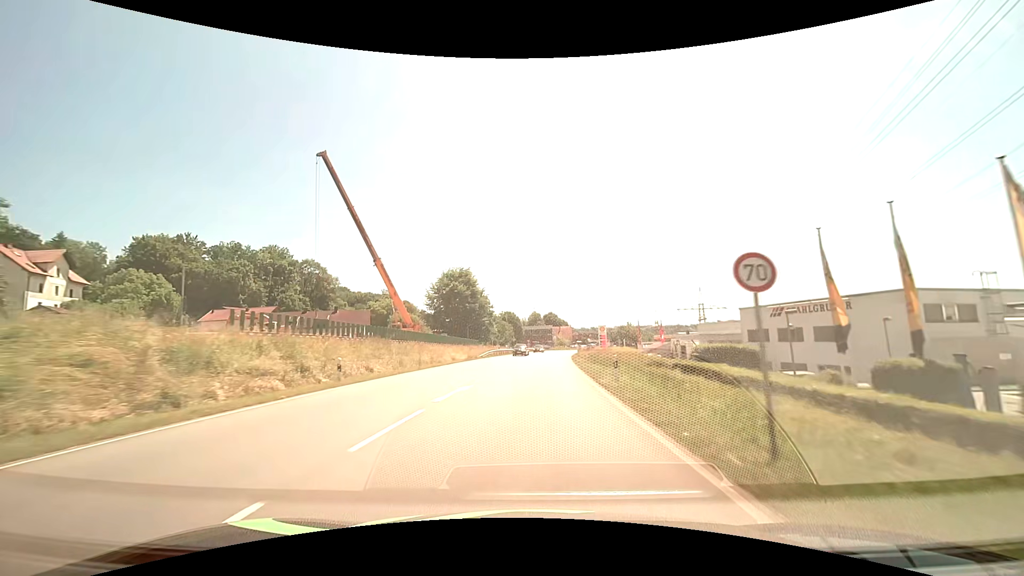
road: primary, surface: asphalt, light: Day
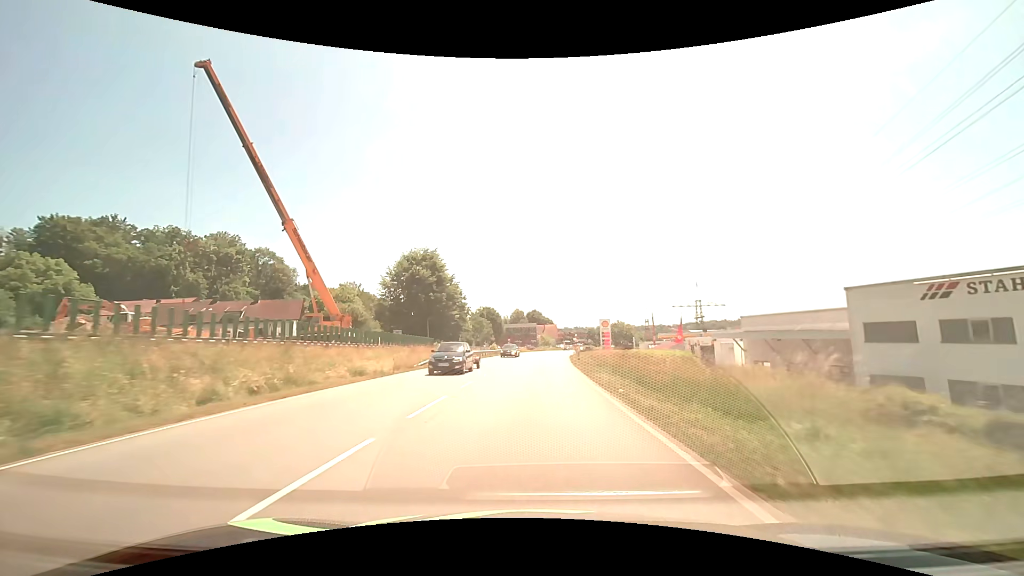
(+0.3, +21.1) m; +2°
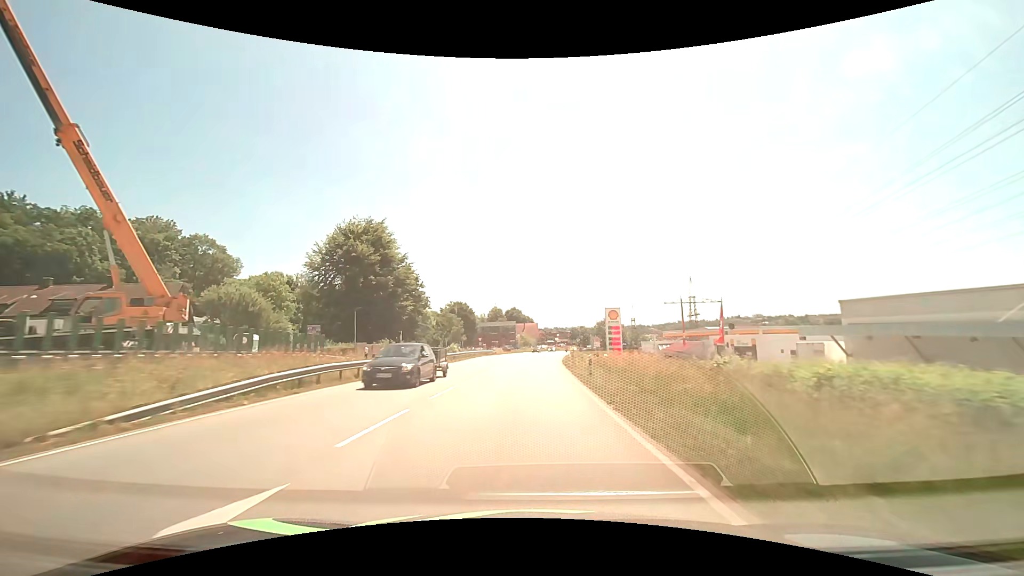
(+0.5, +20.7) m; +2°
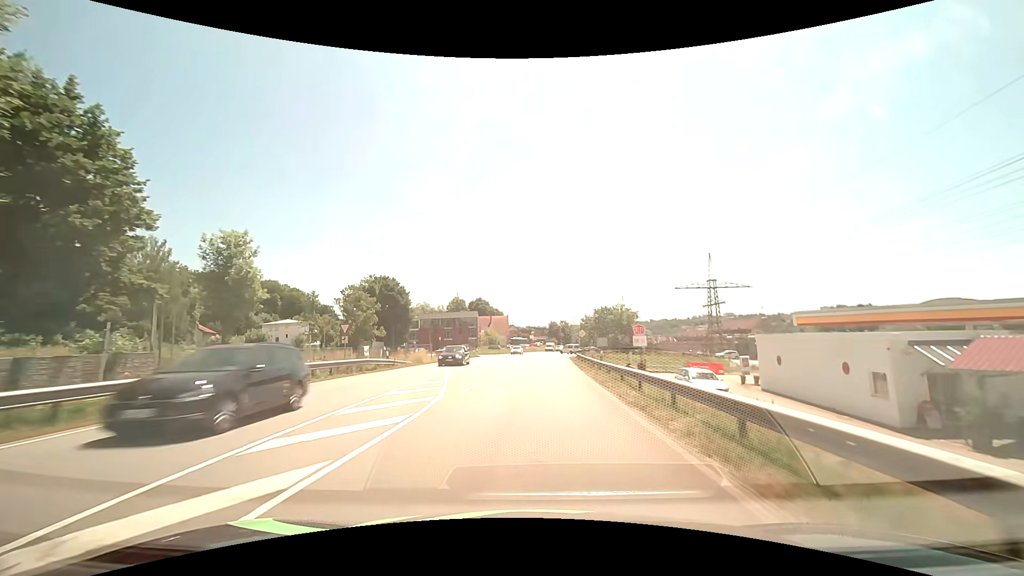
(+1.0, +50.4) m; +3°
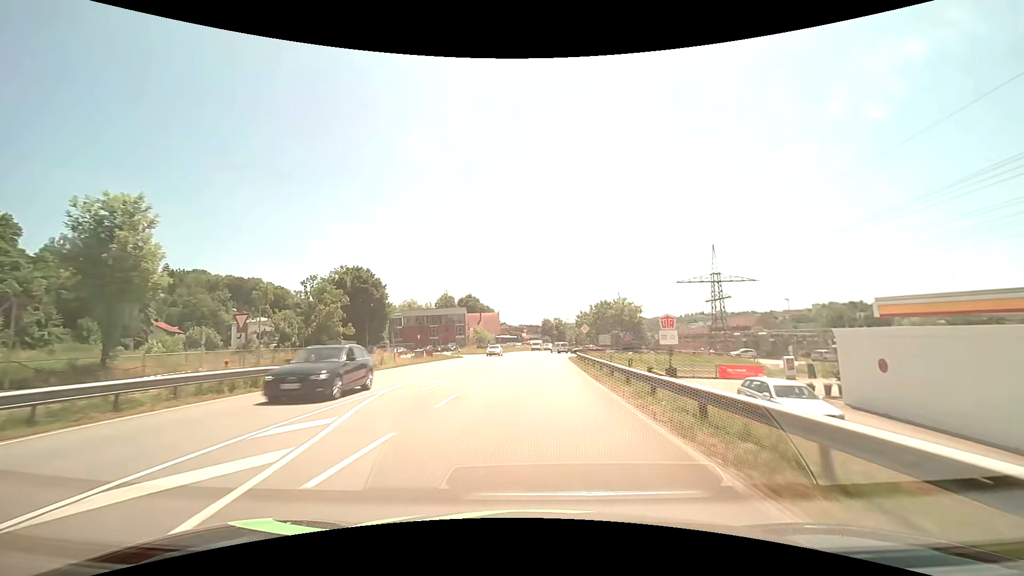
(+0.1, +9.8) m; +1°
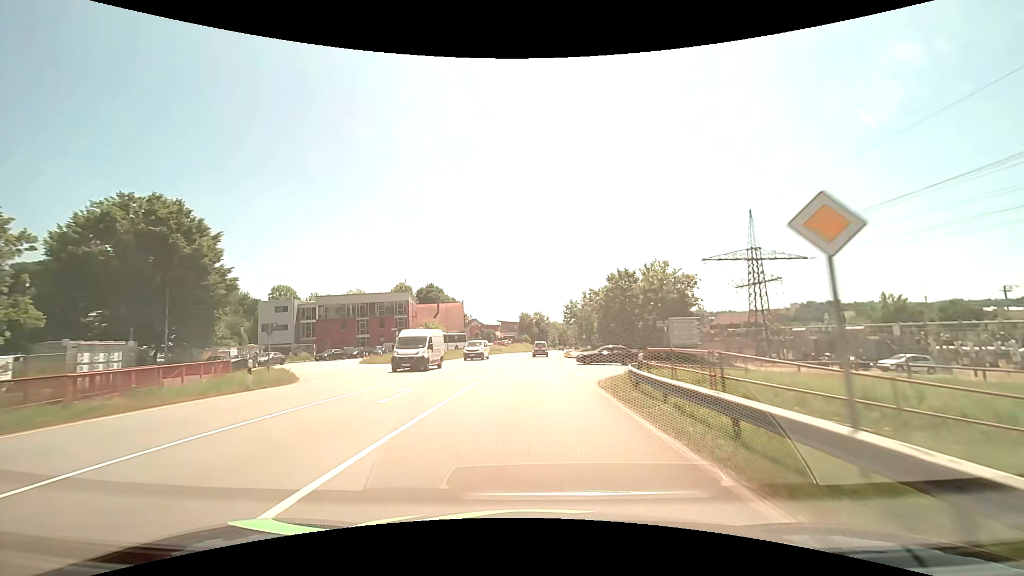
(+0.9, +38.2) m; +2°
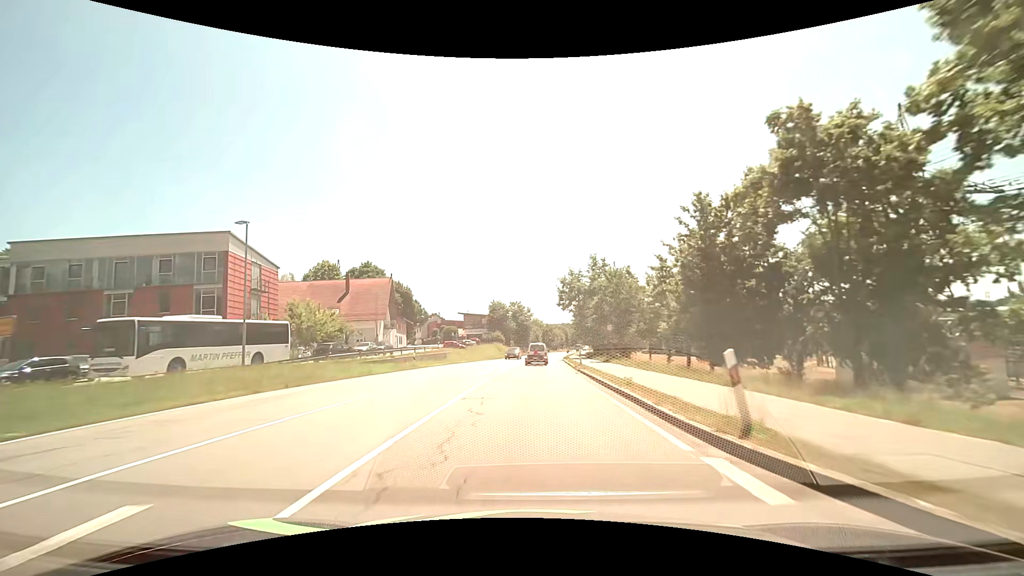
(+0.9, +48.0) m; +3°
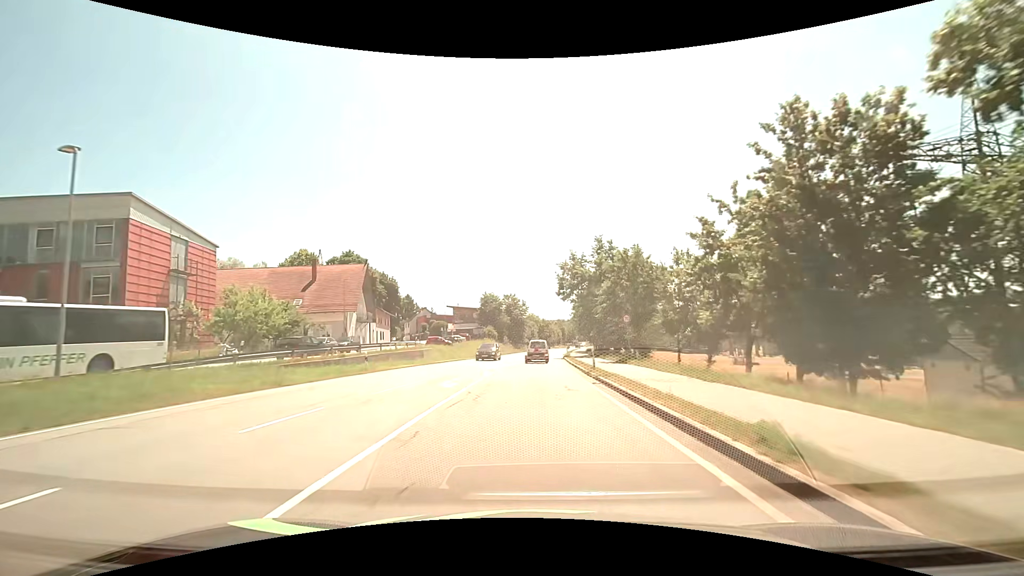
(0.0, +9.5) m; 0°
(0, +10) (0, +20) (0, +30) (+1, +40) (+1, +50) (+2, +60) (+2, +70) (+3, +80) (+4, +90) (+5, +100) m
